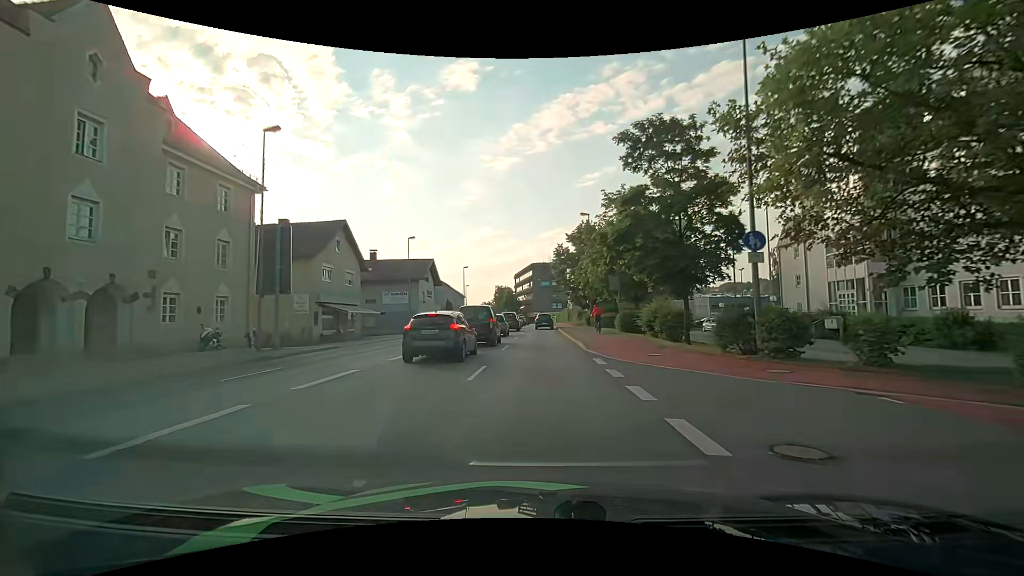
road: primary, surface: asphalt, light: Day
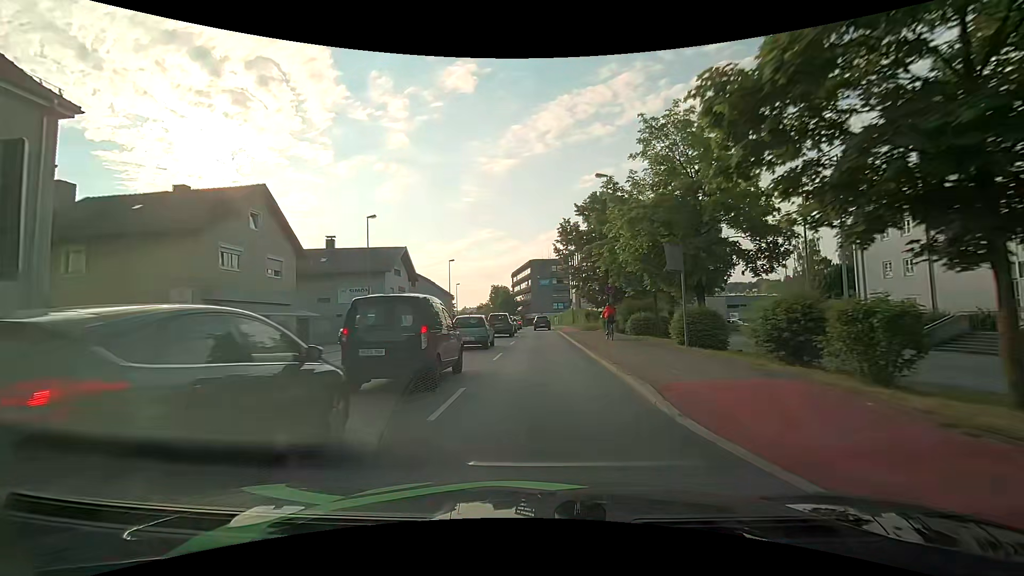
(0.0, +12.8) m; 0°
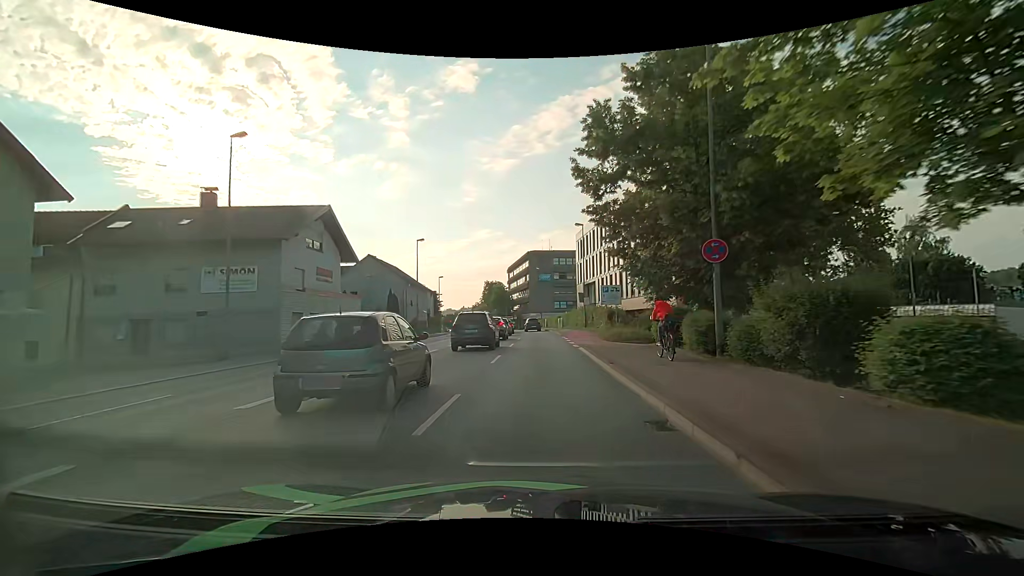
(0.0, +18.9) m; 0°
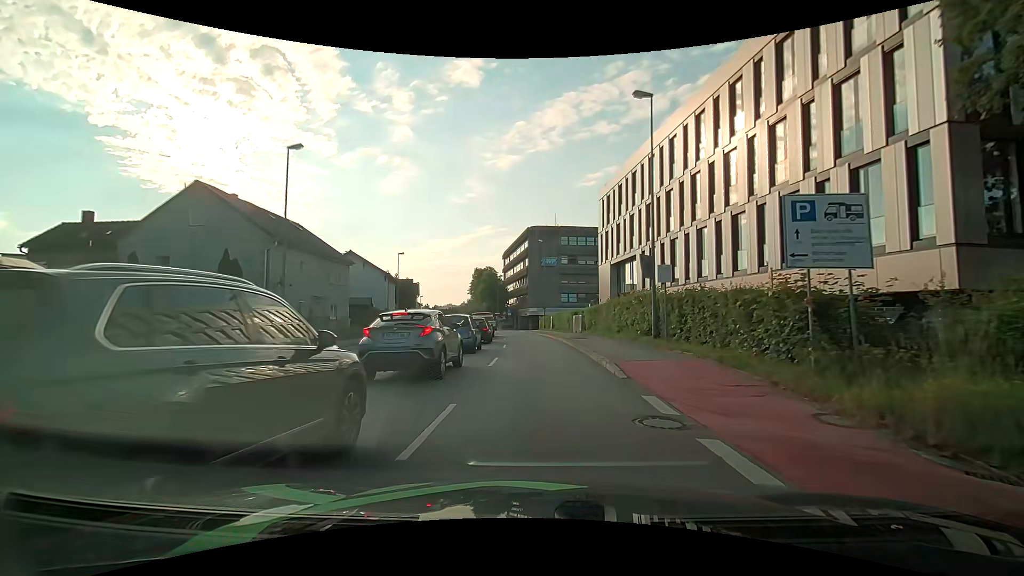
(+0.2, +27.9) m; 0°
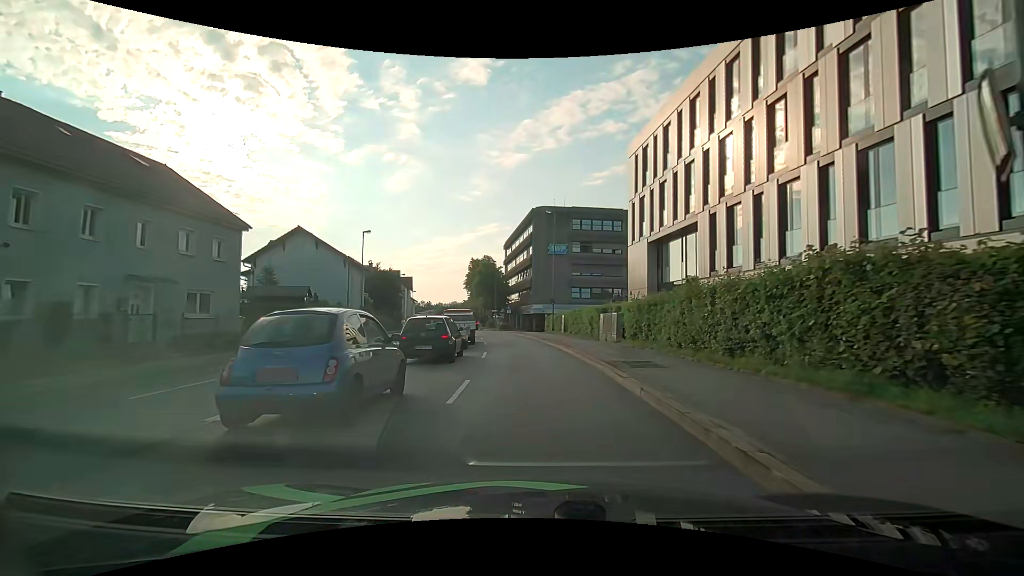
(0.0, +14.8) m; -1°
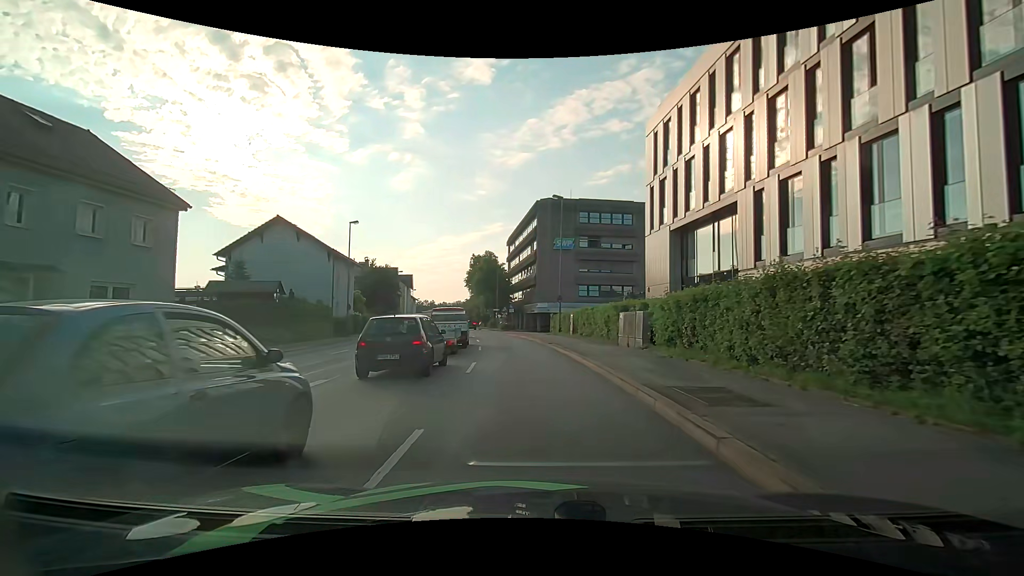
(0.0, +4.7) m; 0°
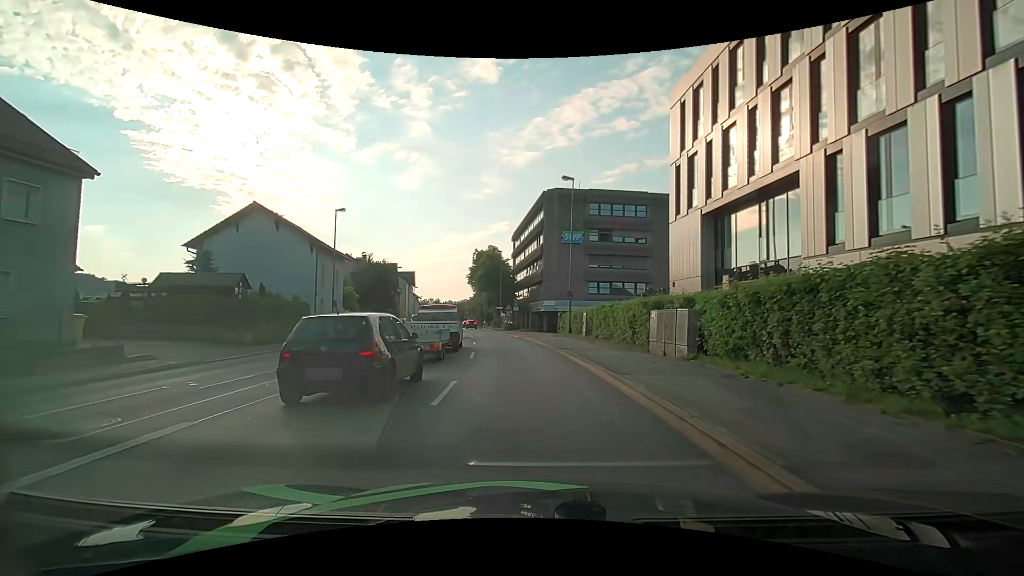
(0.0, +4.7) m; 0°
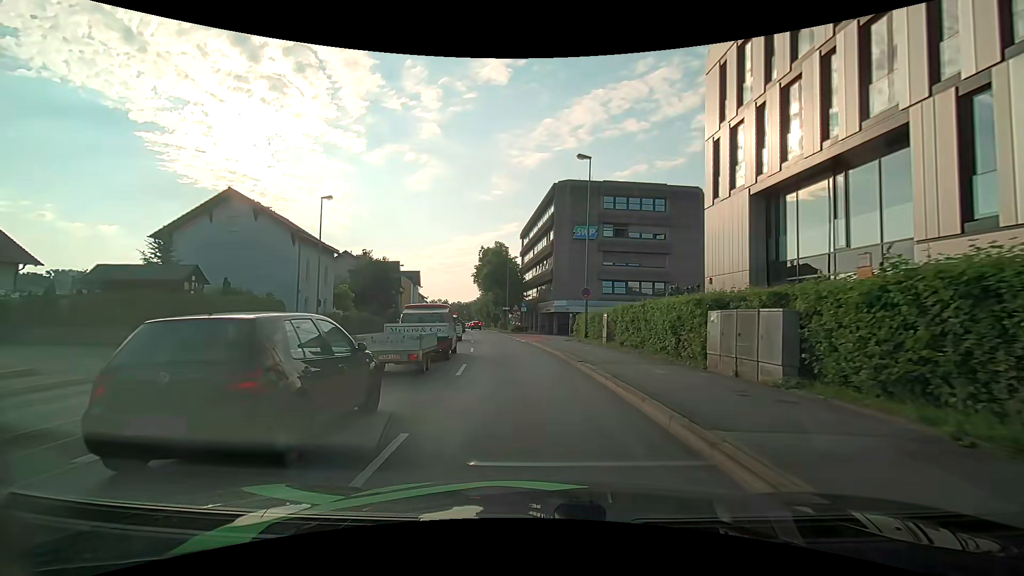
(-0.1, +4.6) m; -2°
